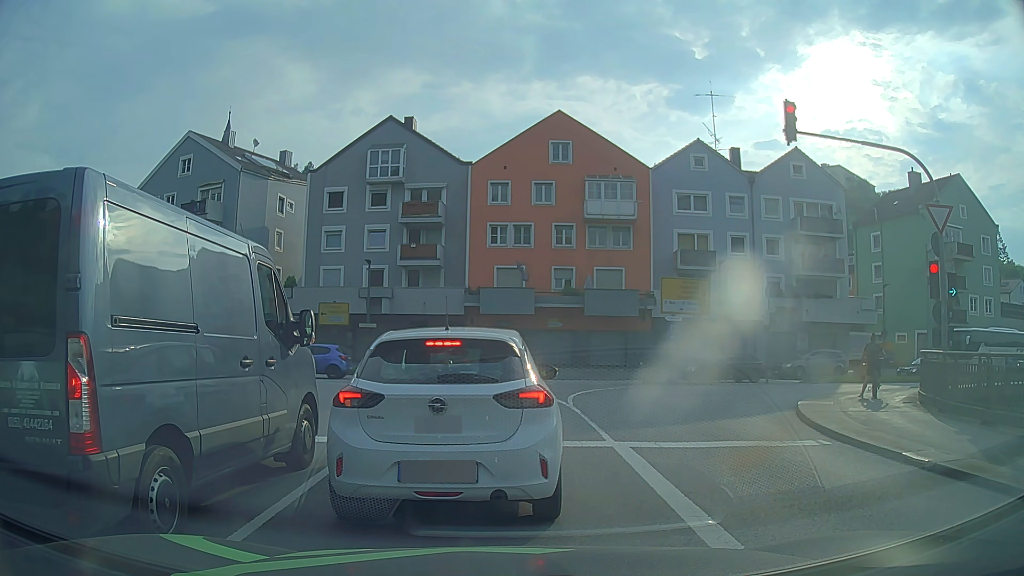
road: primary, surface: asphalt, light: Day
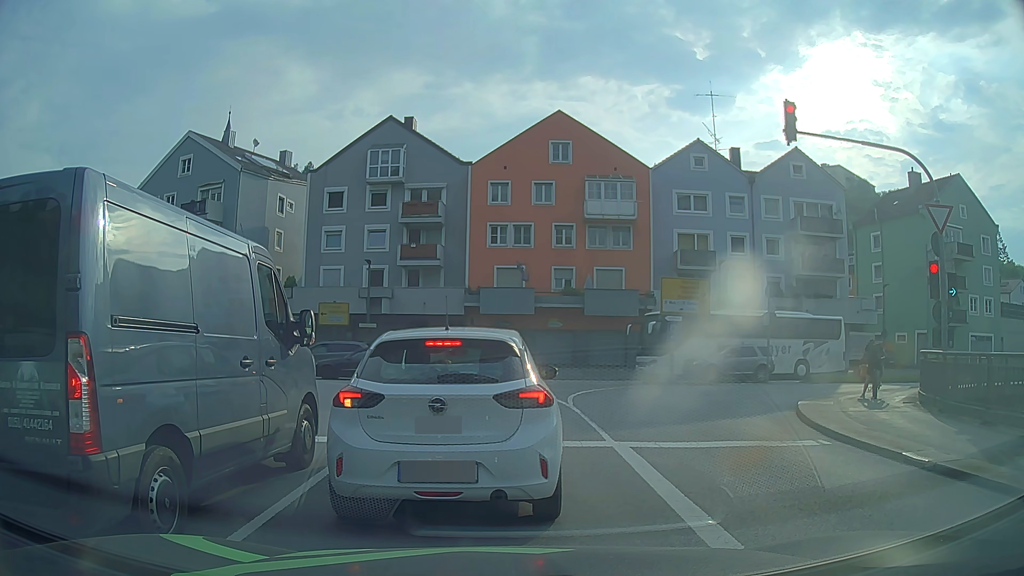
(0.0, 0.0) m; 0°
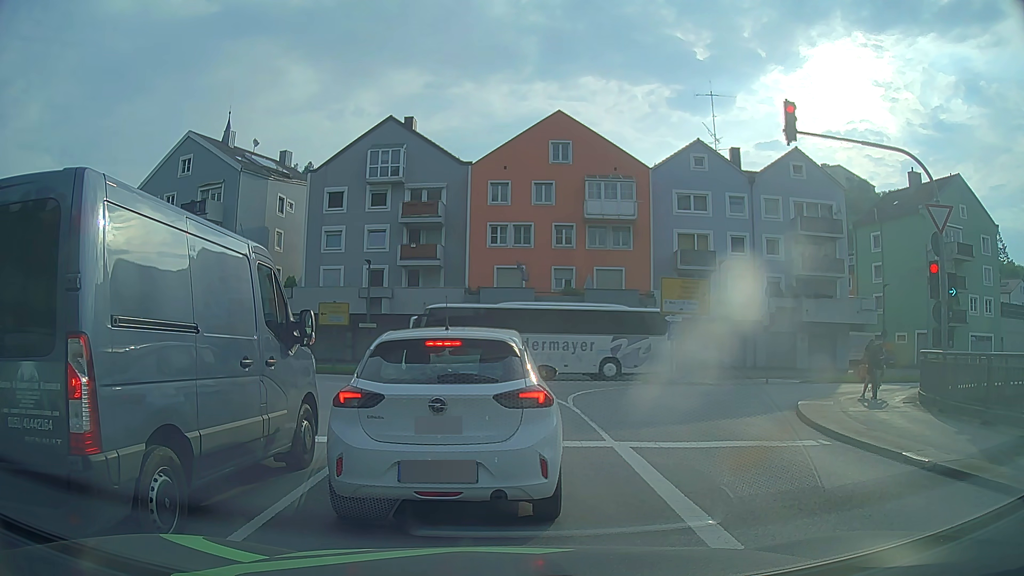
(0.0, 0.0) m; 0°
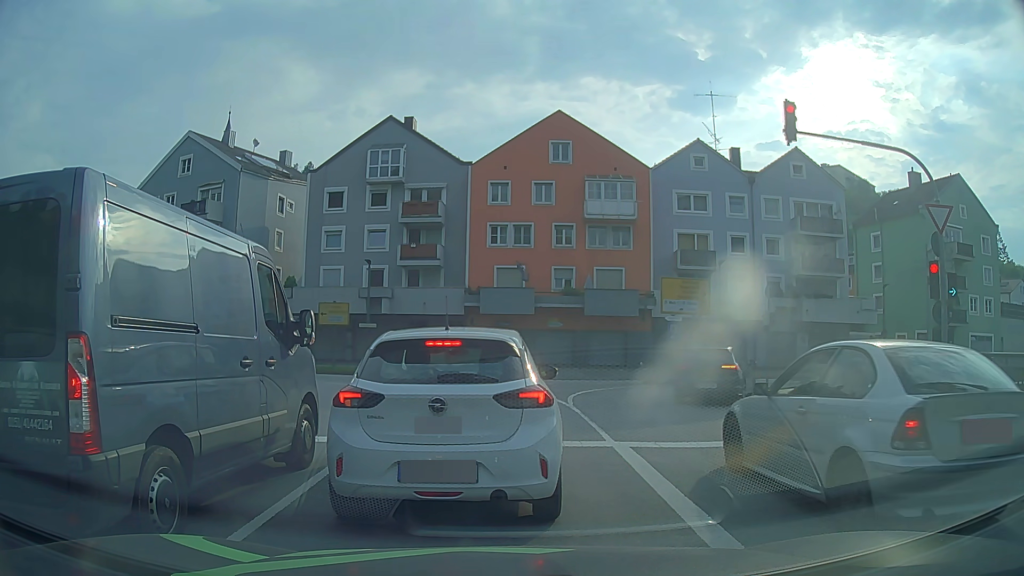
(0.0, 0.0) m; 0°
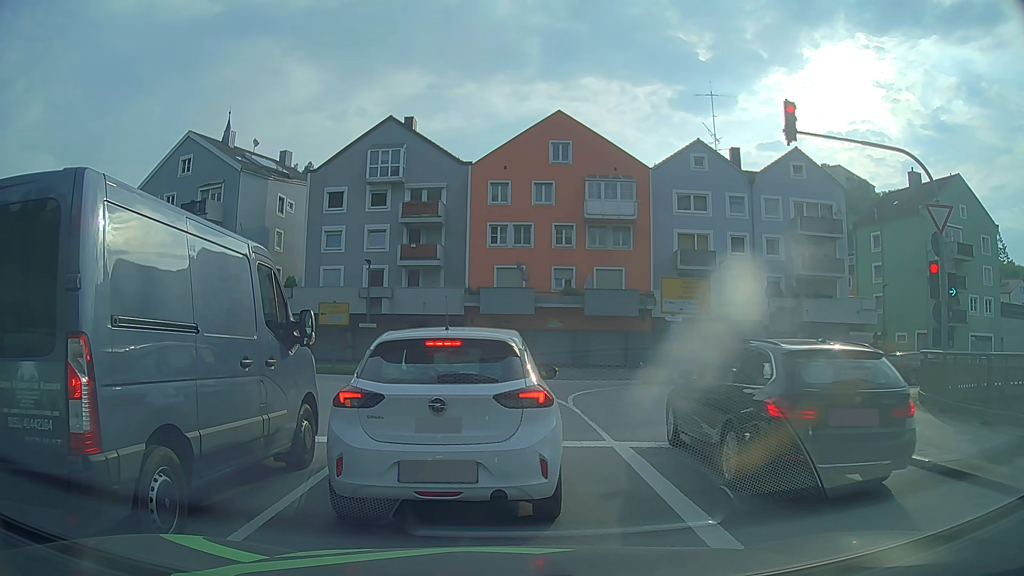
(0.0, 0.0) m; 0°
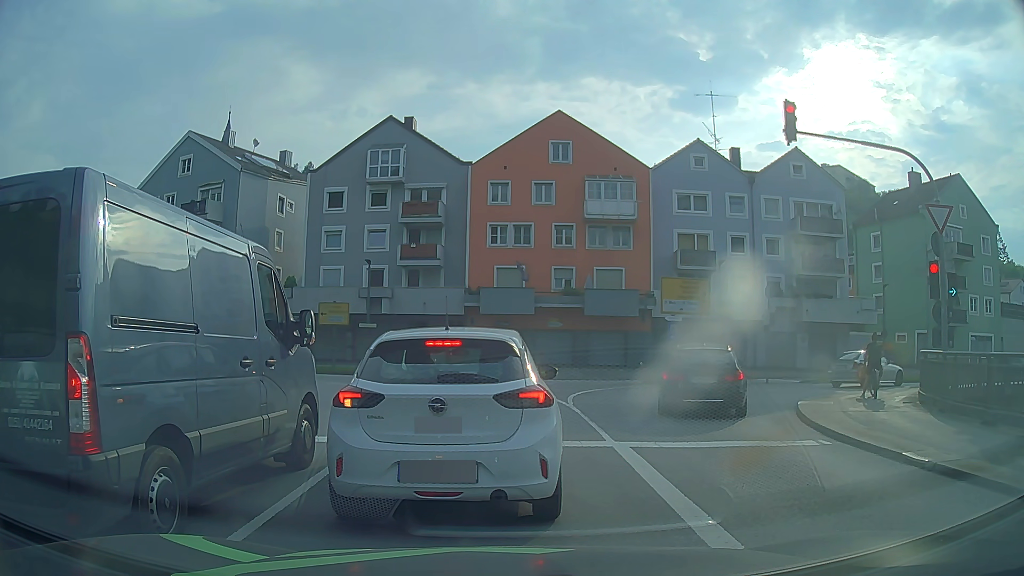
(0.0, 0.0) m; 0°
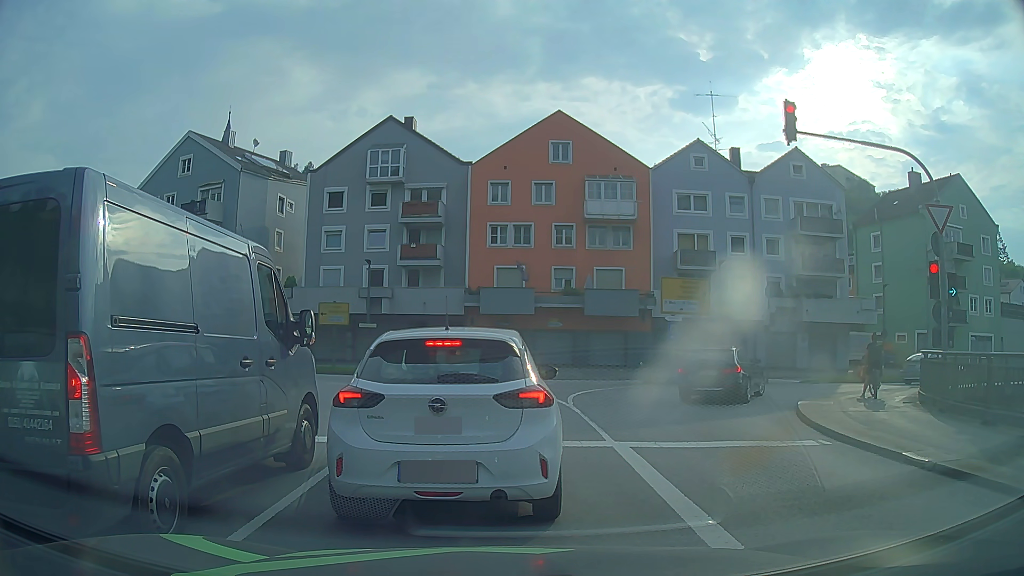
(0.0, 0.0) m; 0°
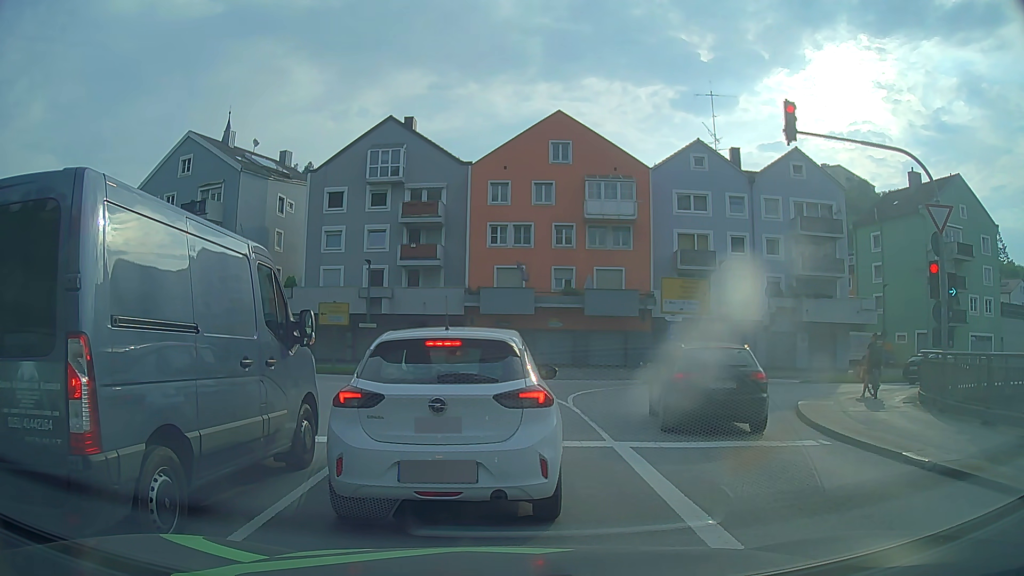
(0.0, 0.0) m; 0°
